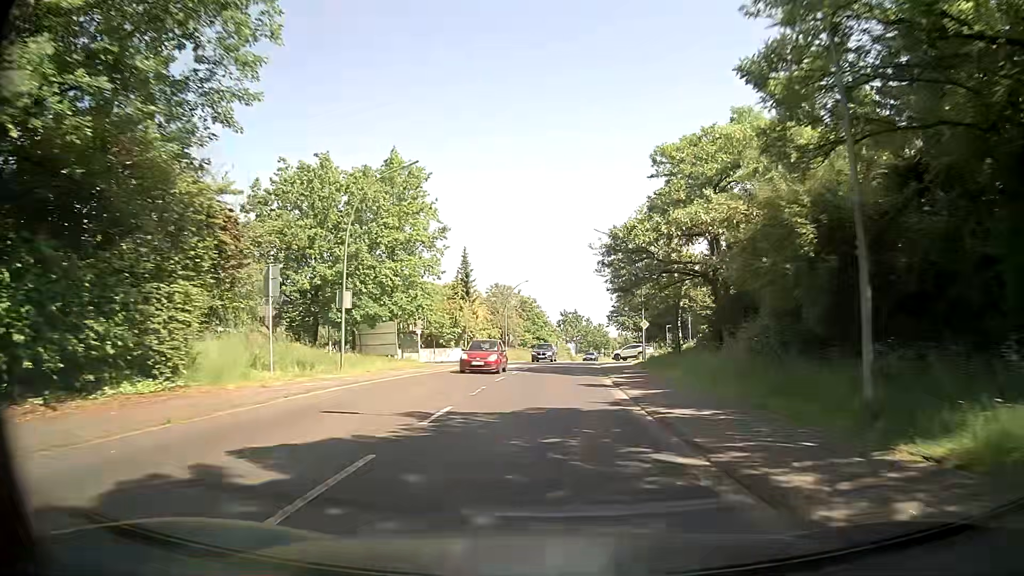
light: Day
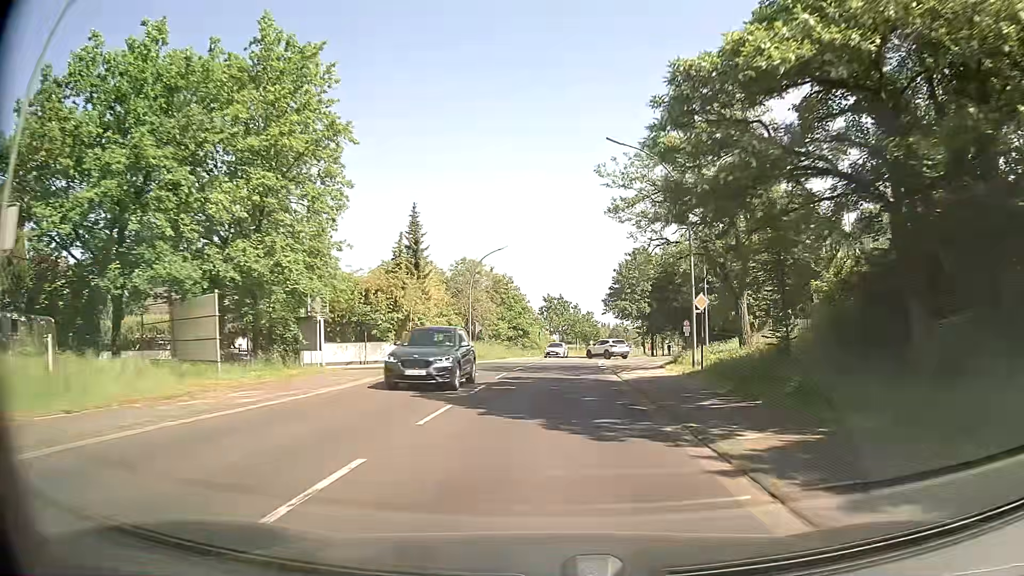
(+0.4, +18.2) m; +2°
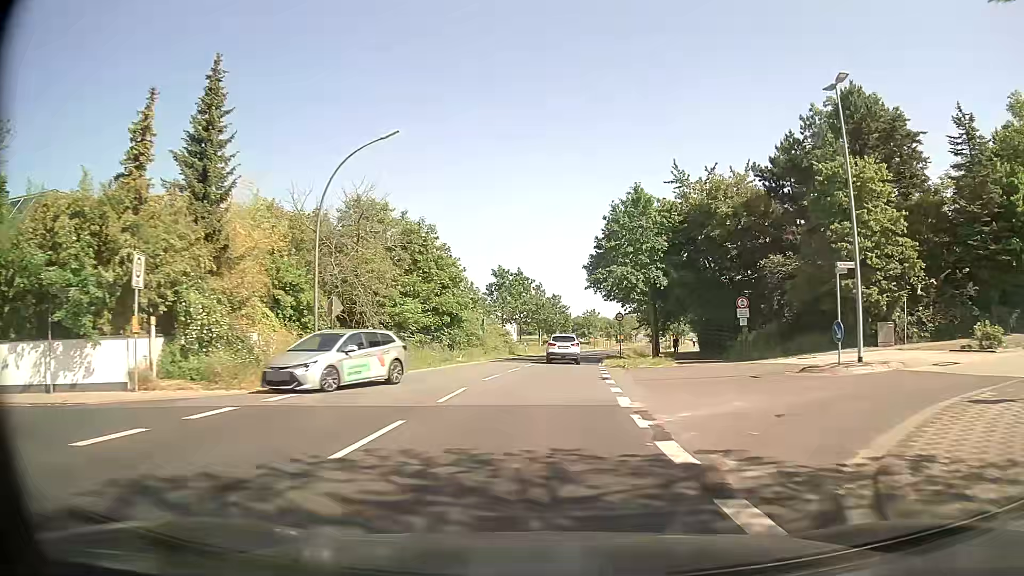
(+0.9, +26.9) m; +3°
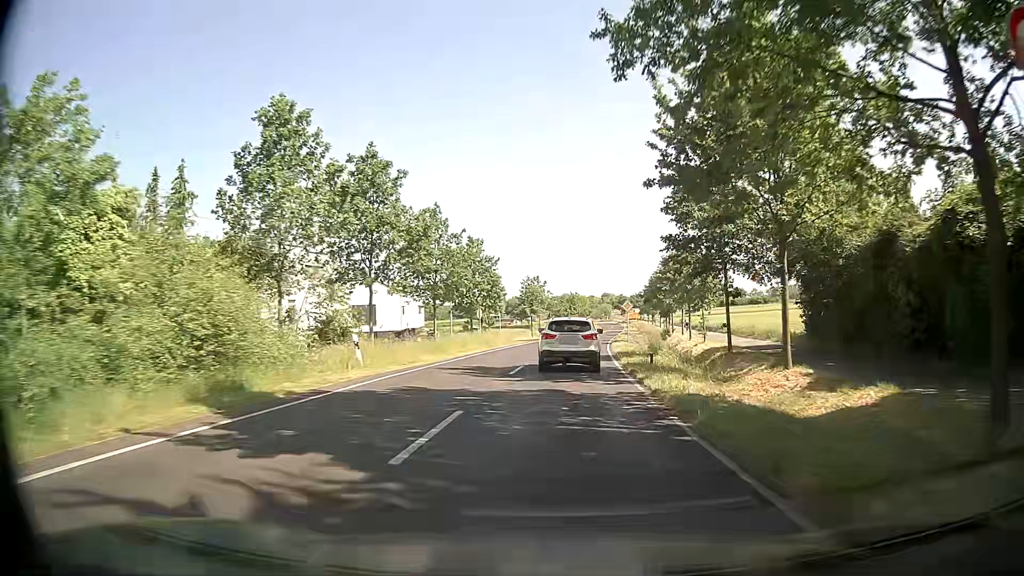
(+1.9, +44.0) m; +5°
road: unclassified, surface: asphalt
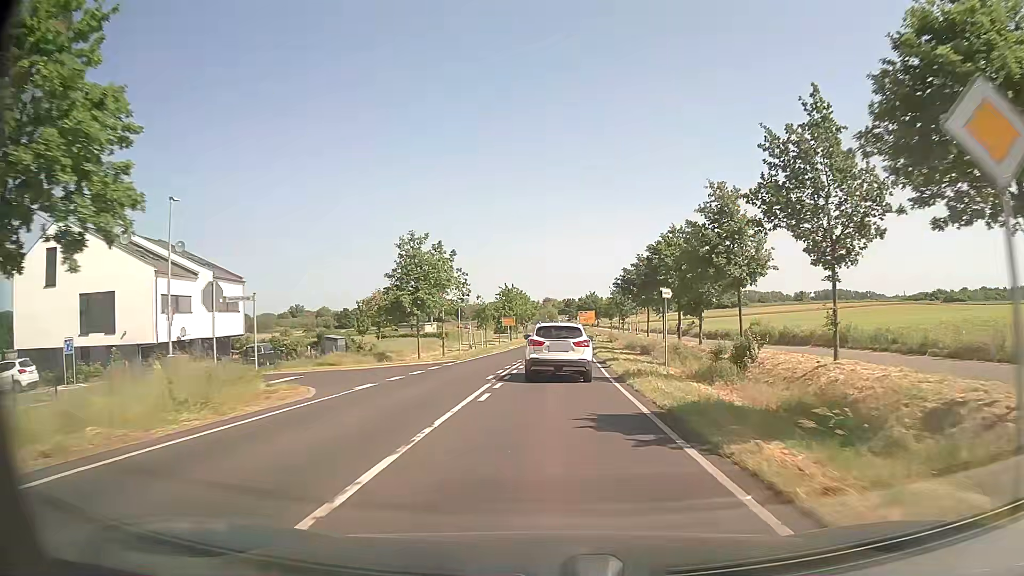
(+2.3, +41.4) m; +5°
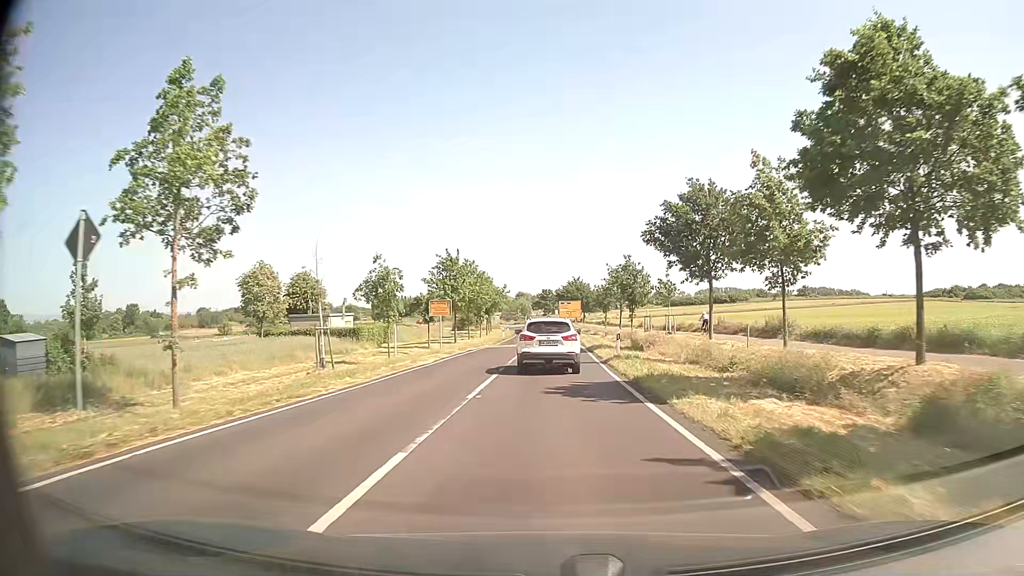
(+0.7, +34.0) m; +3°
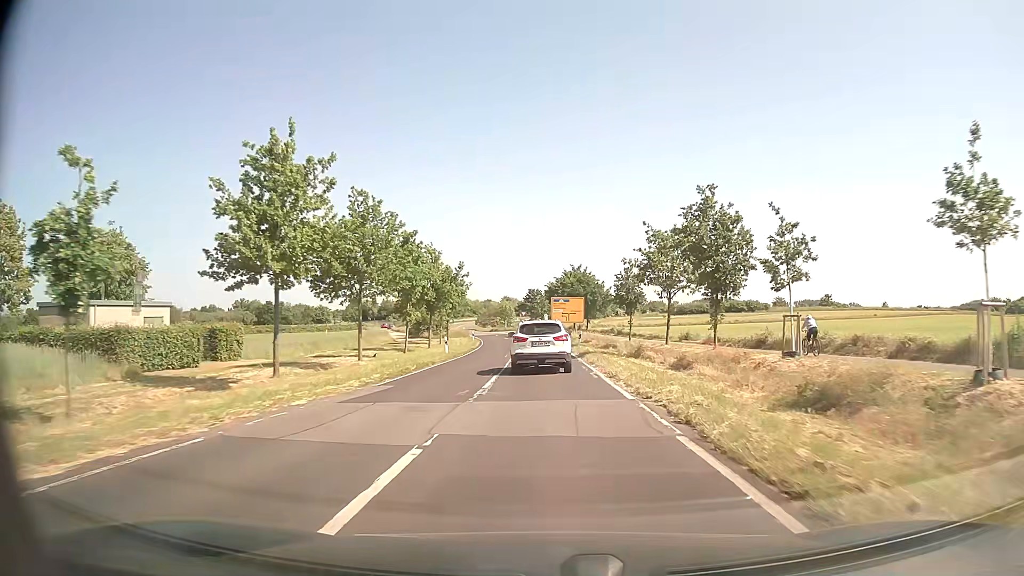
(+0.2, +35.1) m; 0°
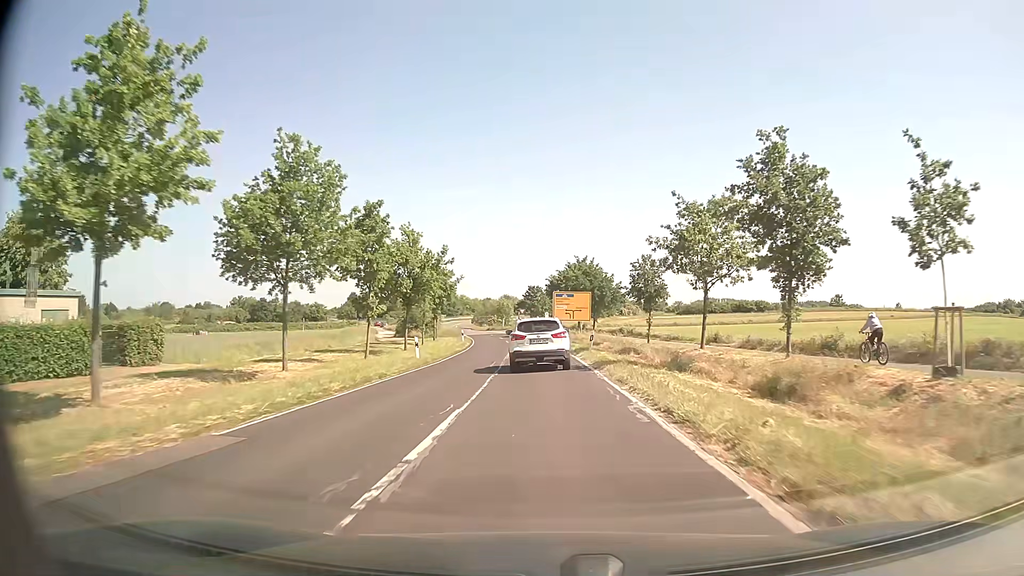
(0.0, +9.0) m; 0°
(0, +10) (0, +20) (0, +30) (-1, +40) (-1, +50) (-2, +60) (-3, +70) (-4, +80) (-6, +90) (-8, +99) m
